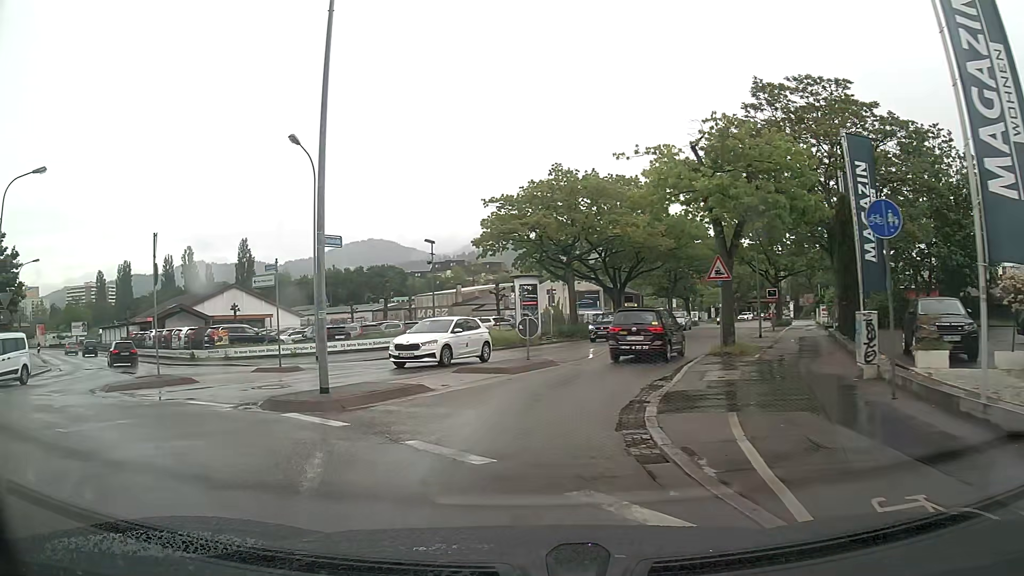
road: tertiary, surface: asphalt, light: Day
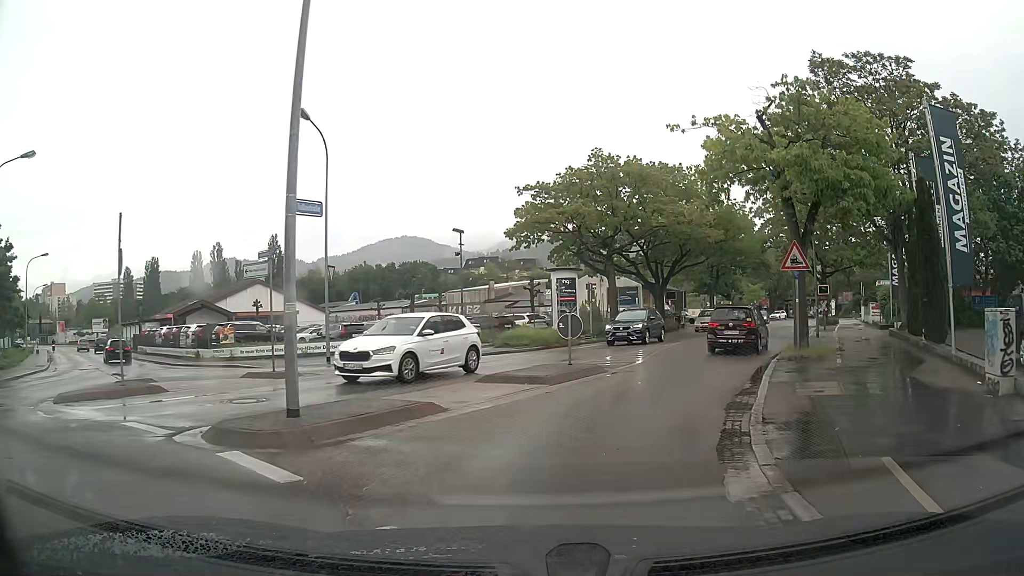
(-0.1, +3.4) m; -3°
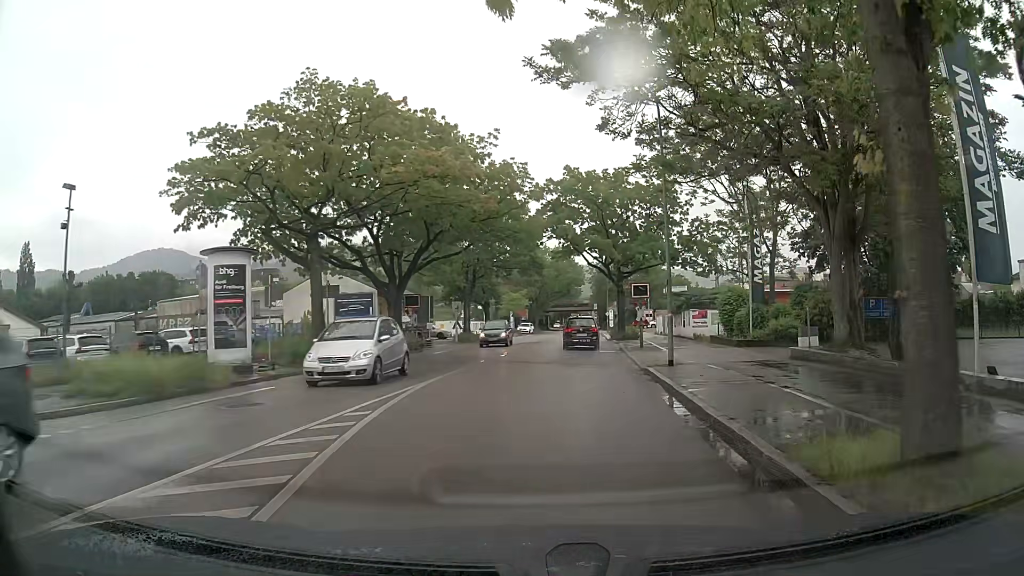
(+3.2, +15.3) m; +22°
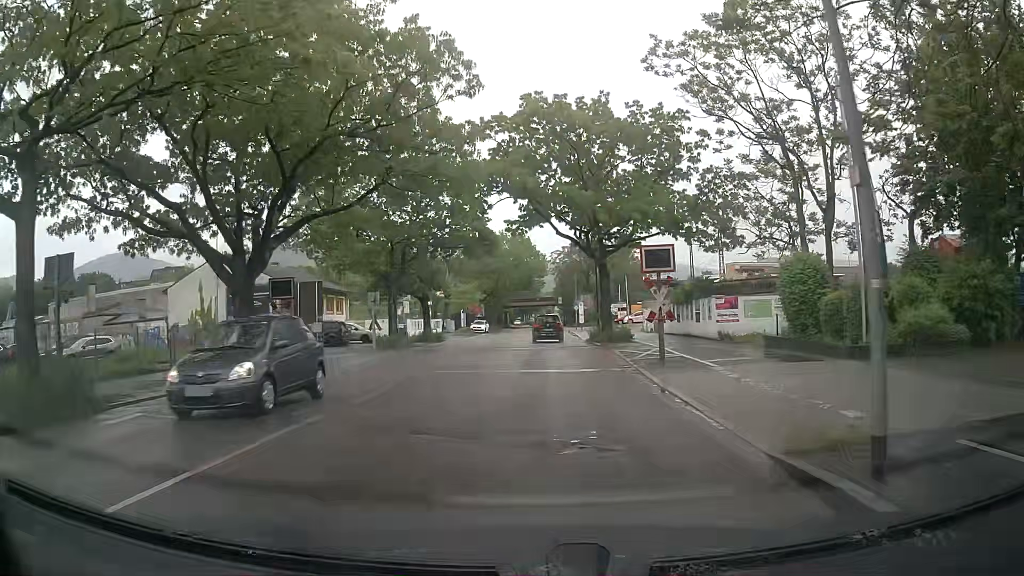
(+0.7, +14.7) m; +3°
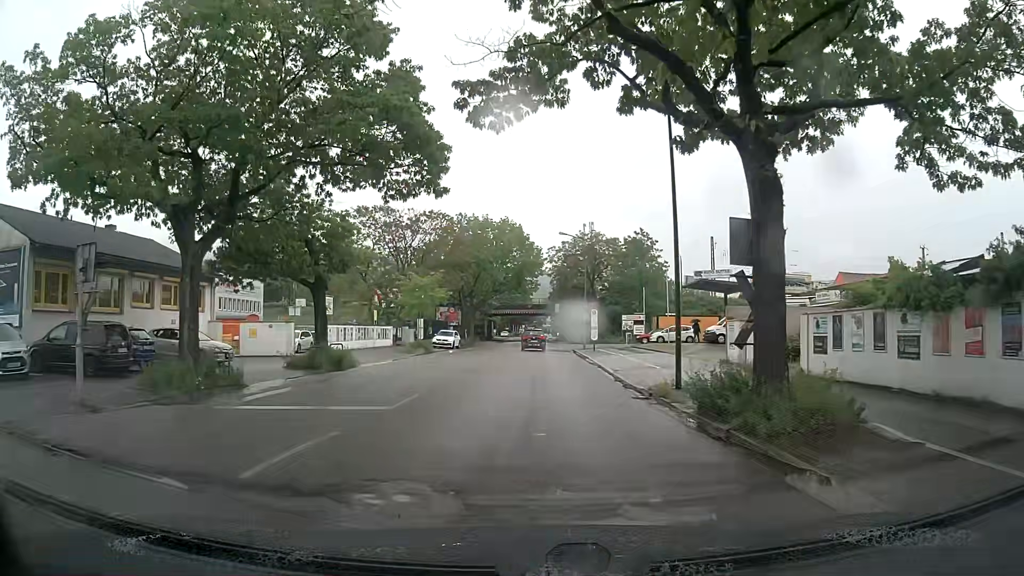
(+0.4, +24.4) m; +2°
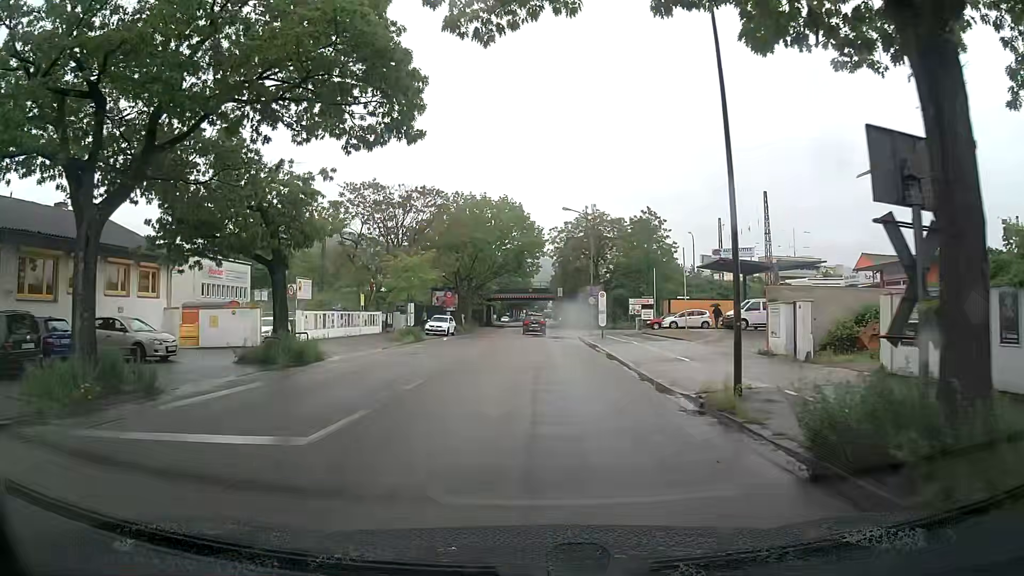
(0.0, +4.8) m; -1°
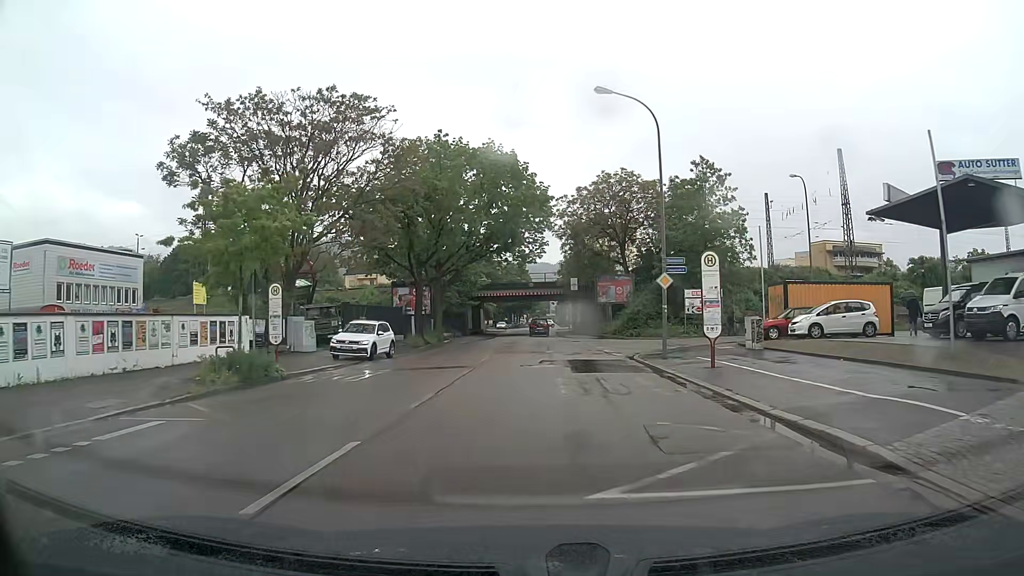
(+0.3, +26.8) m; +1°
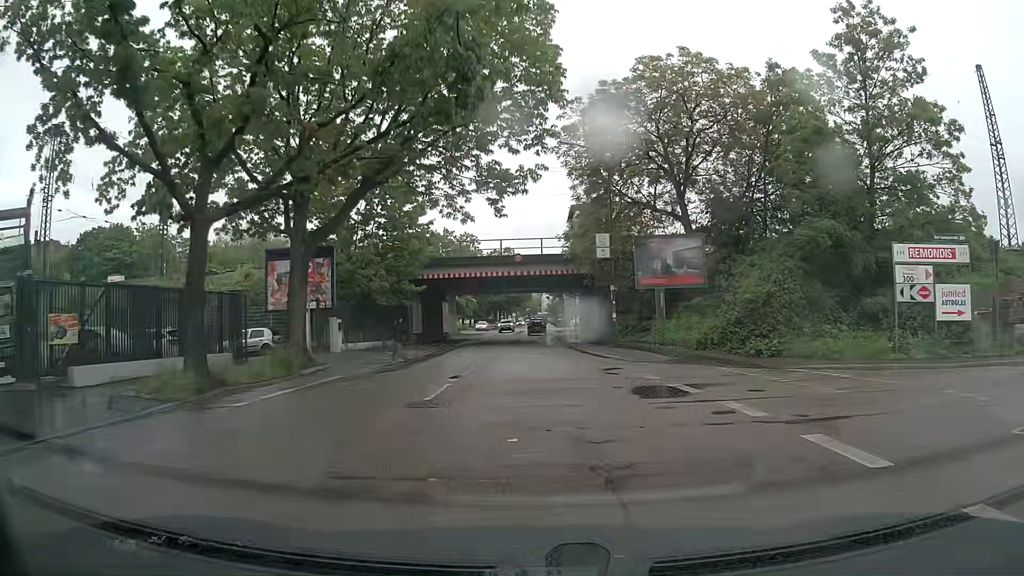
(+0.2, +29.8) m; 0°
